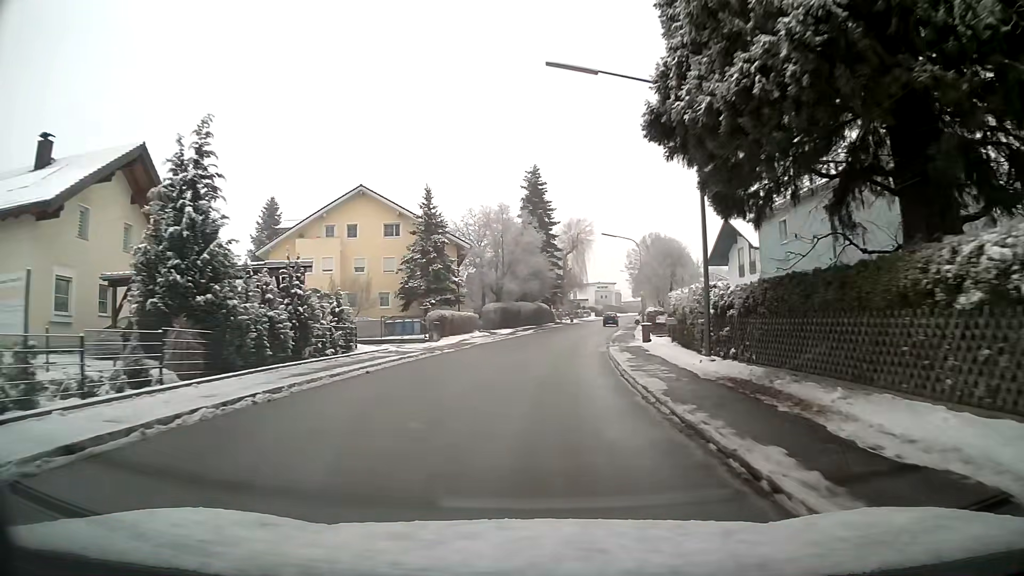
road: tertiary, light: Day
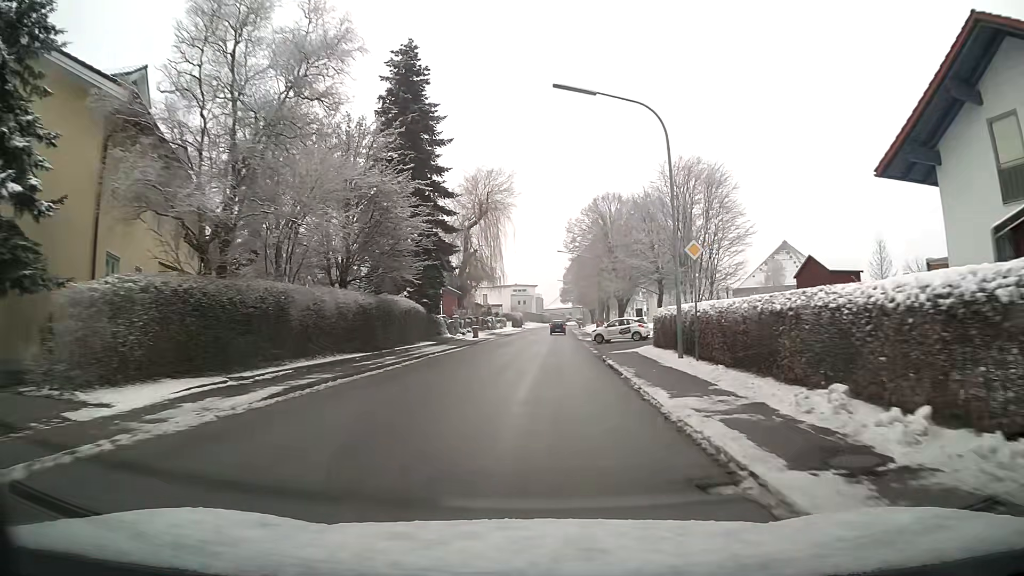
(+2.6, +40.0) m; +7°
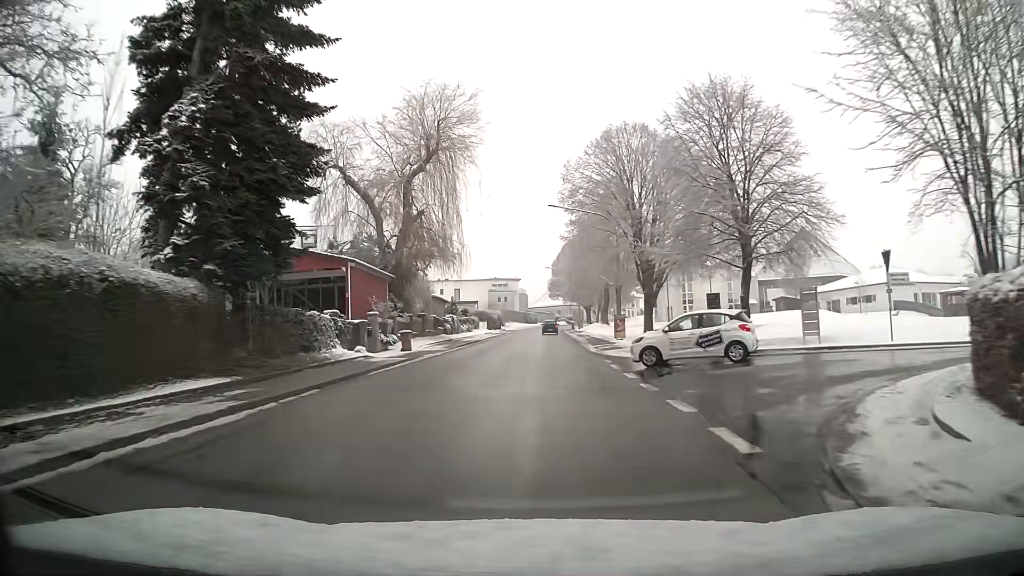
(+0.2, +23.4) m; +1°
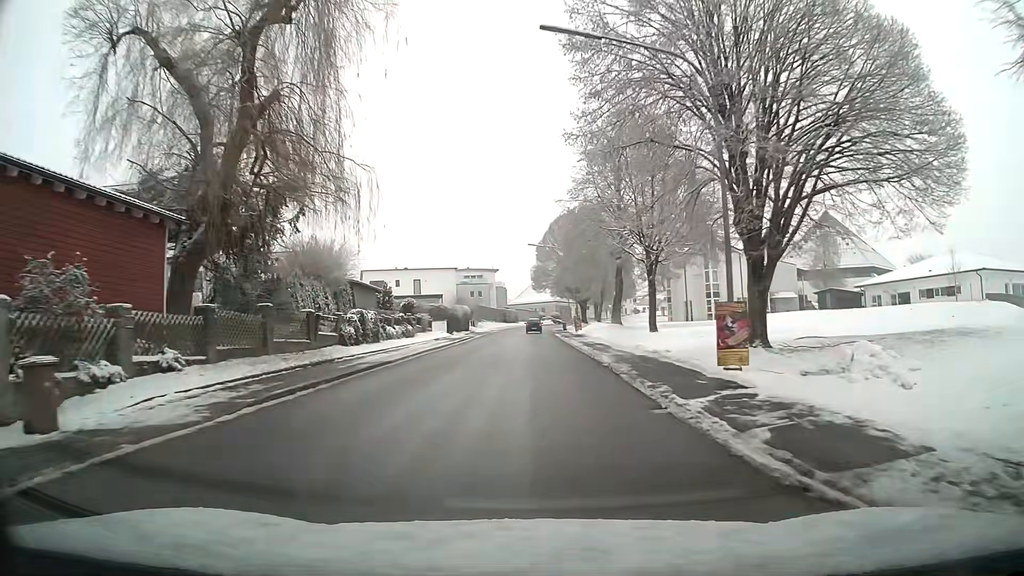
(+0.3, +23.0) m; +2°
(0, +10) (0, +20) (0, +30) (0, +40) (0, +50) (0, +60) (0, +70) (0, +80) (+1, +90) (+2, +100) m
